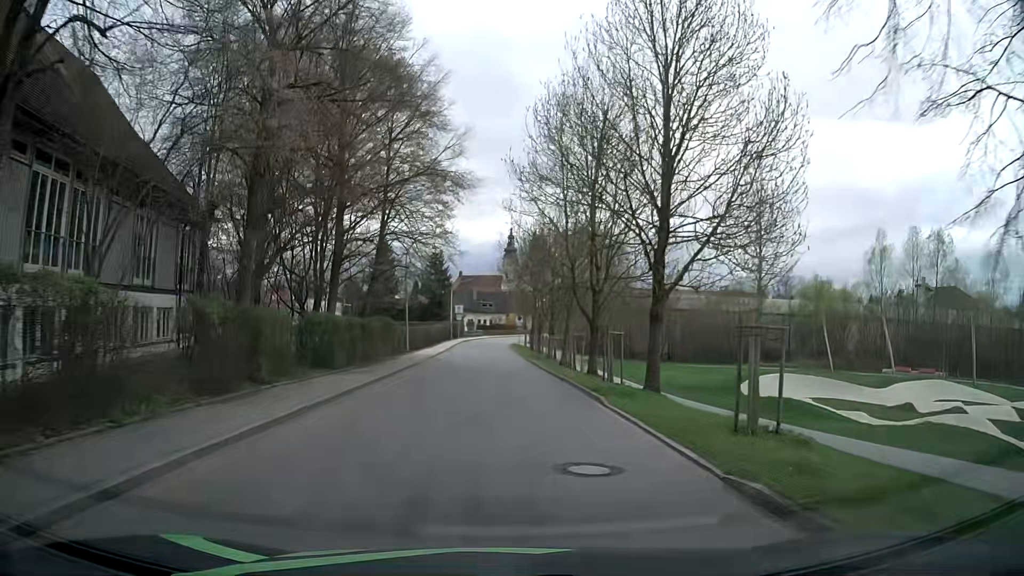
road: residential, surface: asphalt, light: Day
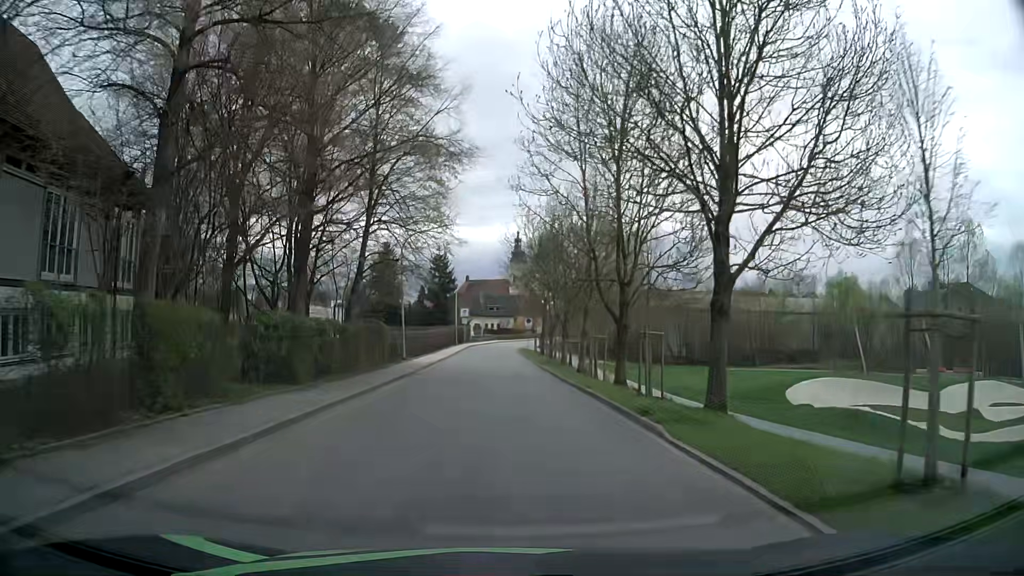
(0.0, +4.8) m; 0°
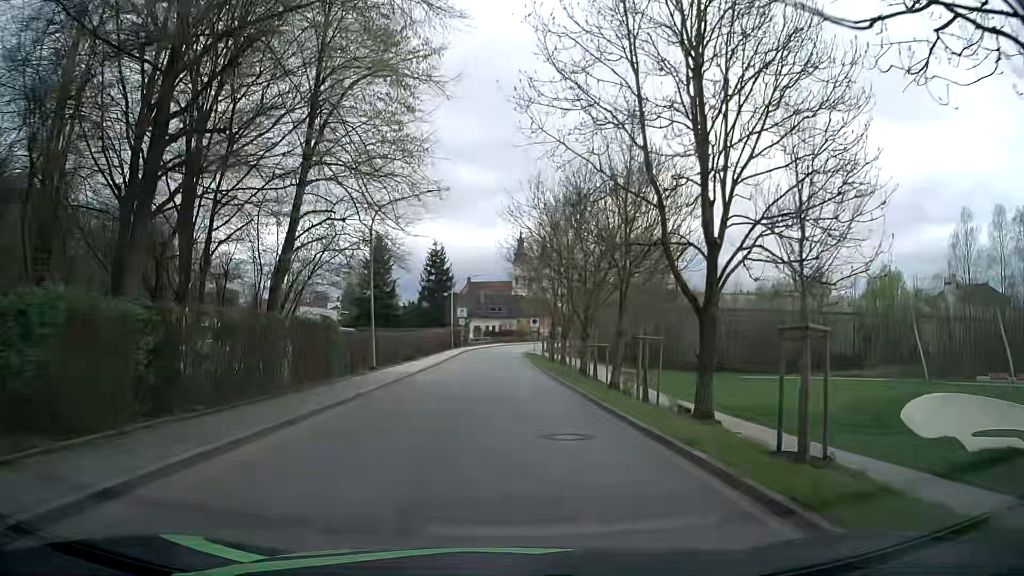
(-0.1, +9.5) m; -1°
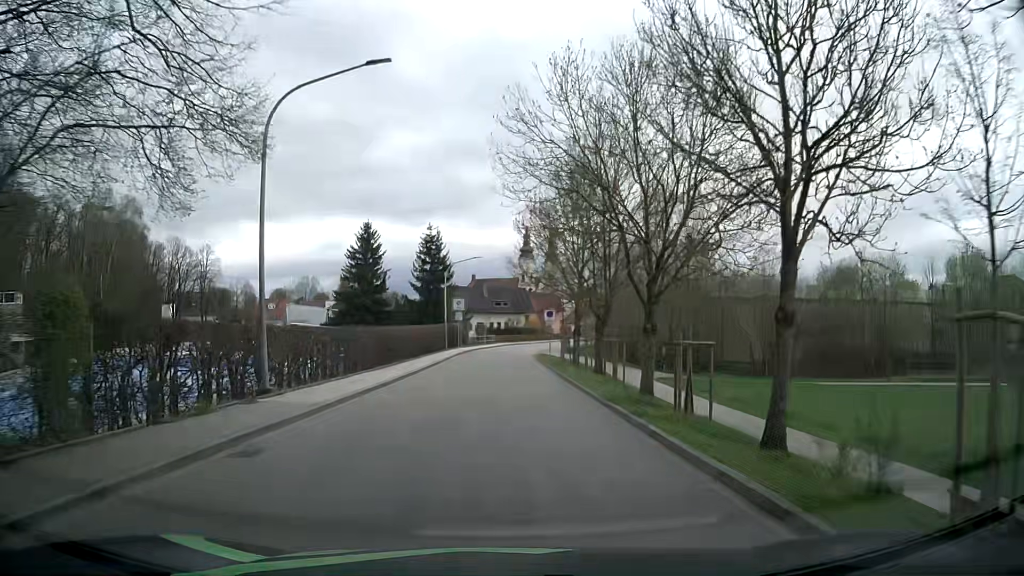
(+0.1, +13.8) m; +1°
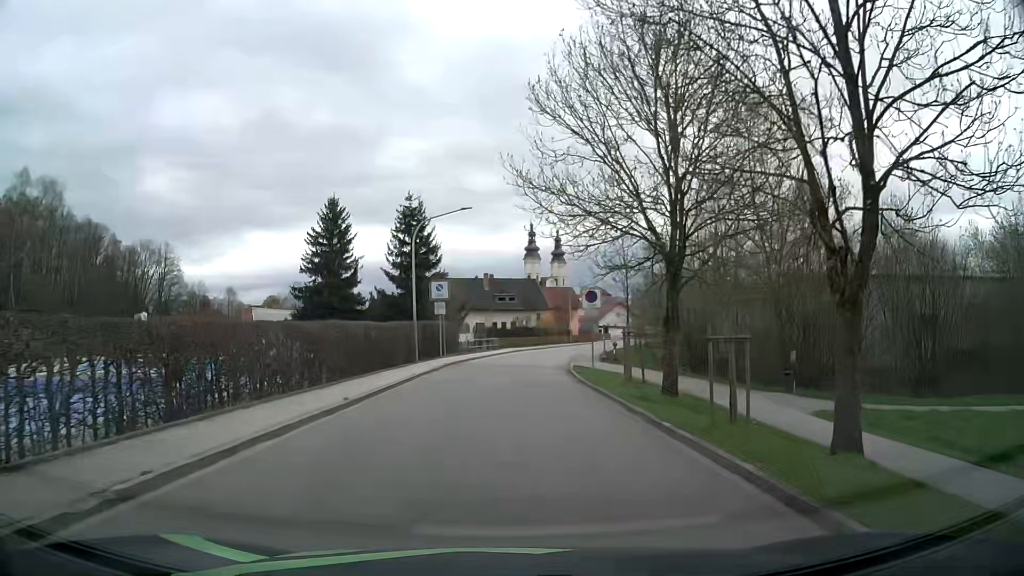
(-0.3, +21.5) m; 0°
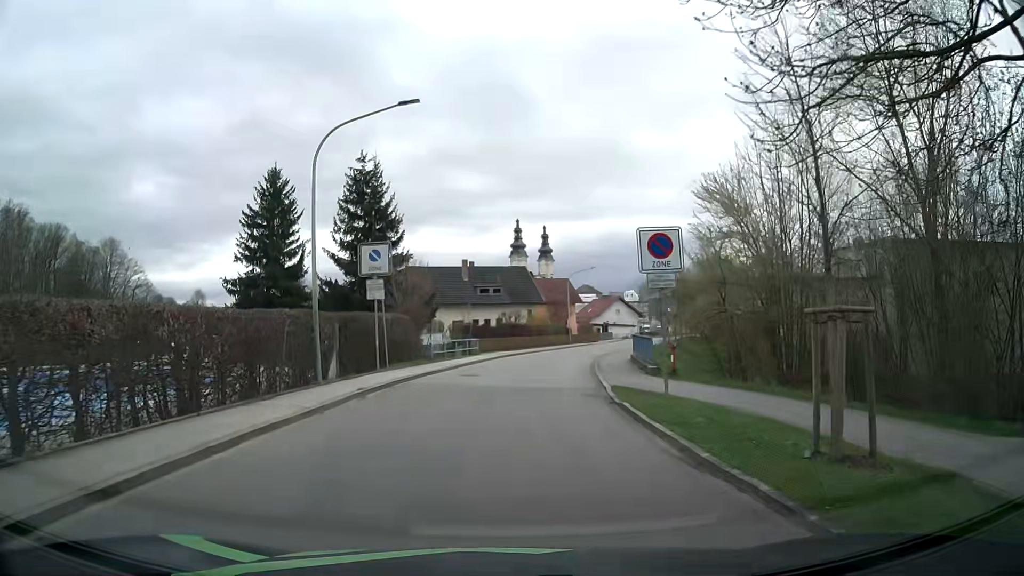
(-0.1, +15.3) m; +1°
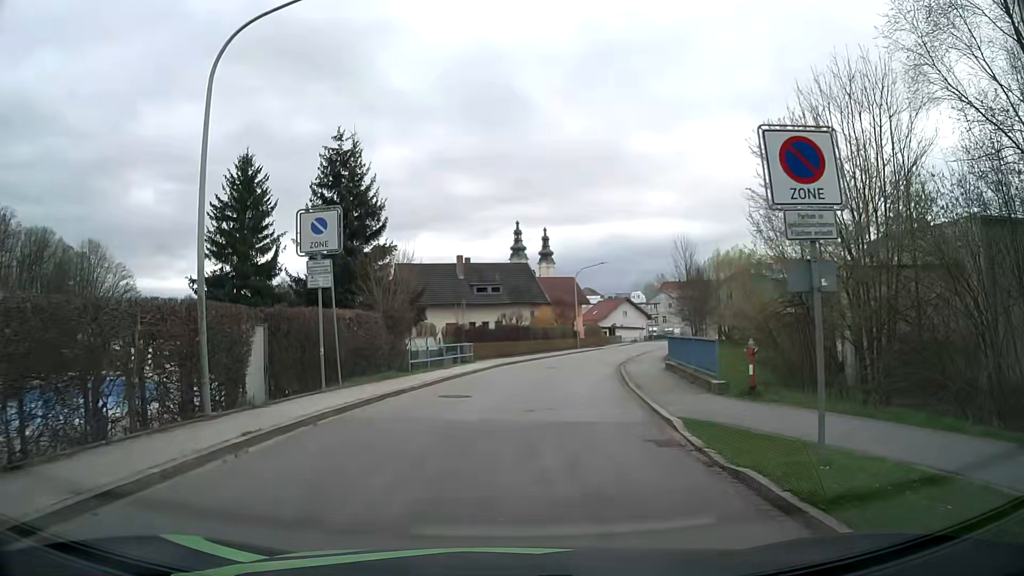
(0.0, +7.0) m; -1°
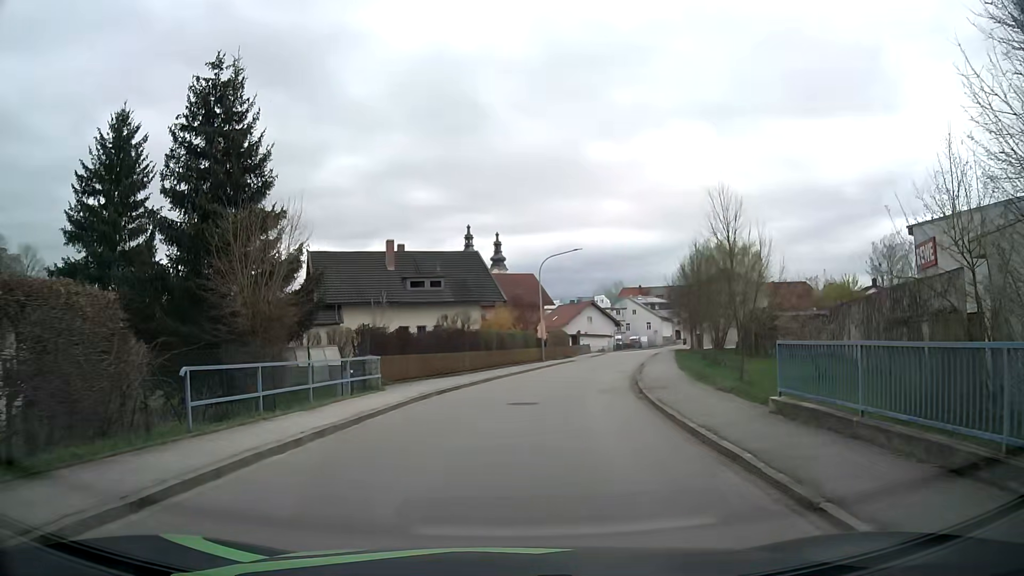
(+0.5, +14.0) m; +5°
